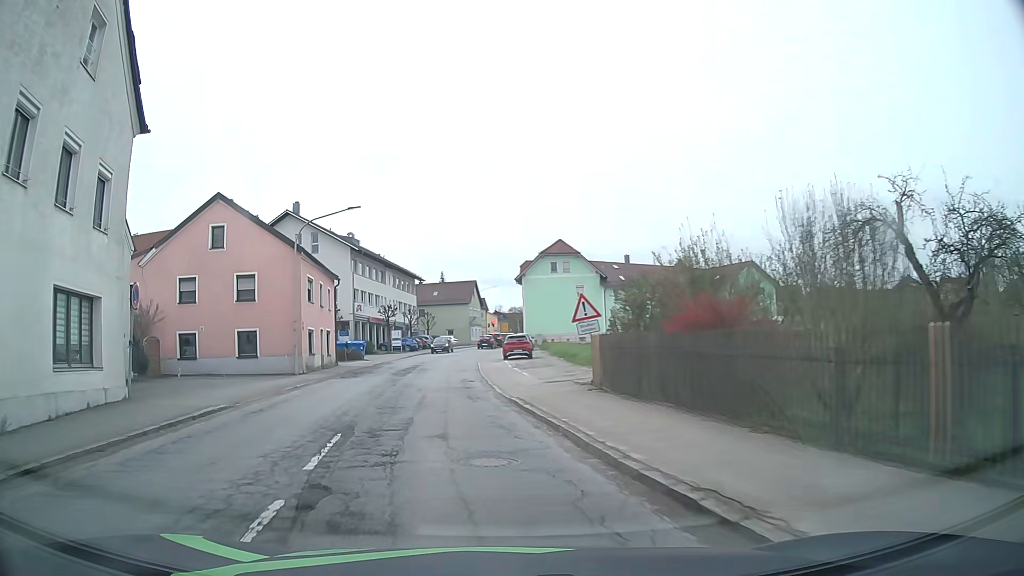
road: secondary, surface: asphalt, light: Day
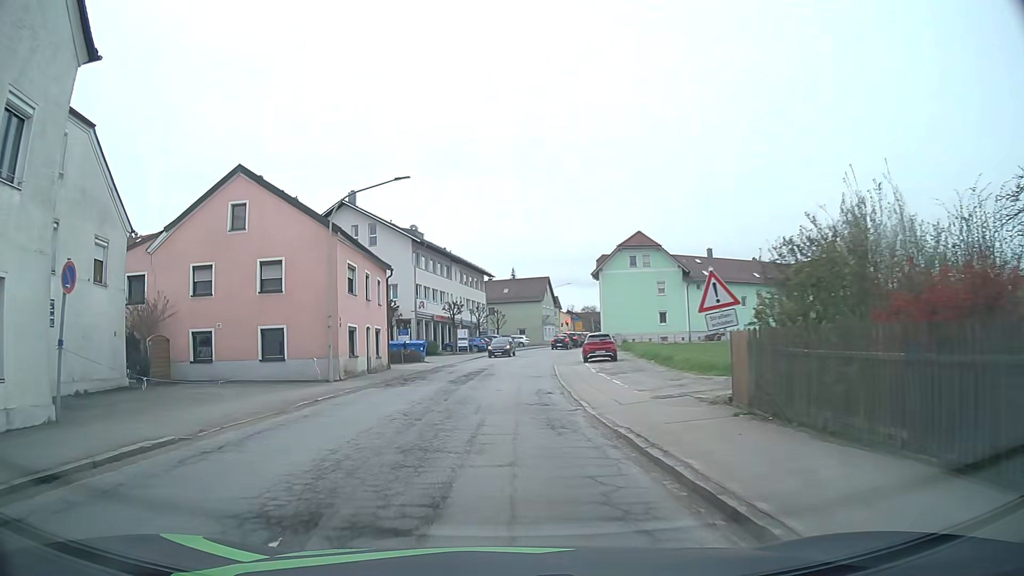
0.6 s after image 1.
(-0.4, +5.8) m; -7°
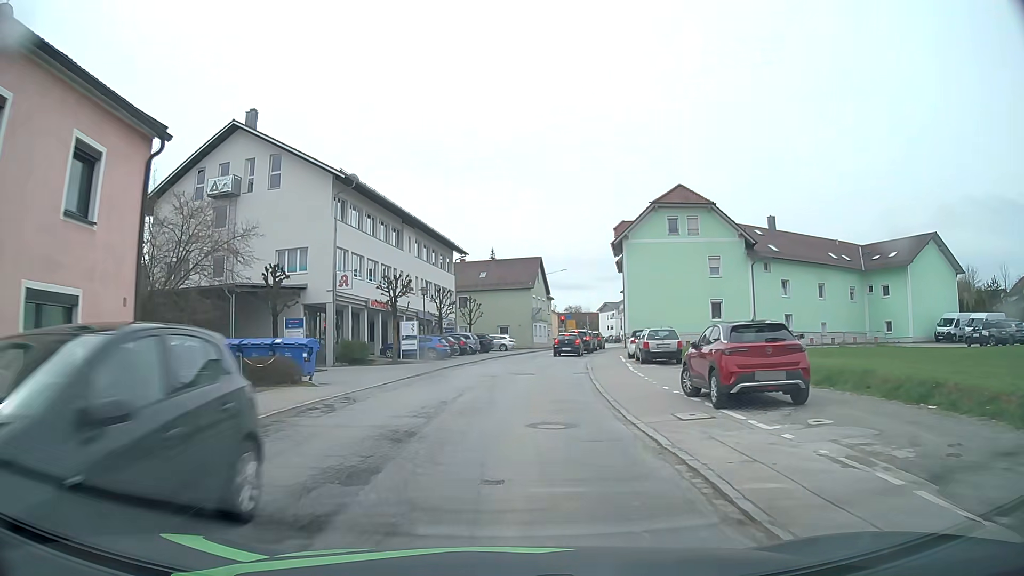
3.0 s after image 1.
(-0.2, +24.1) m; +1°
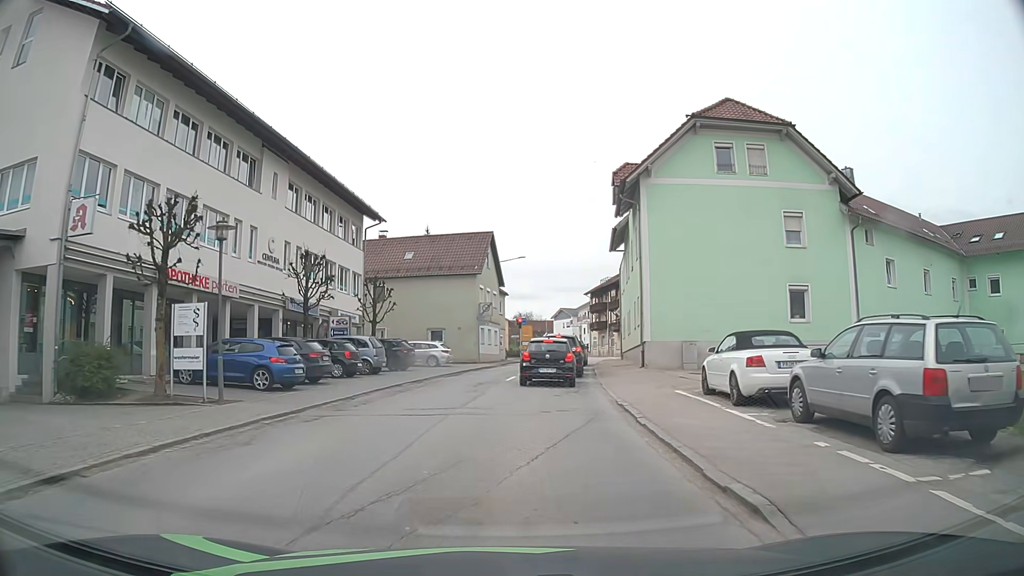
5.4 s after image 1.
(+0.7, +20.9) m; +4°
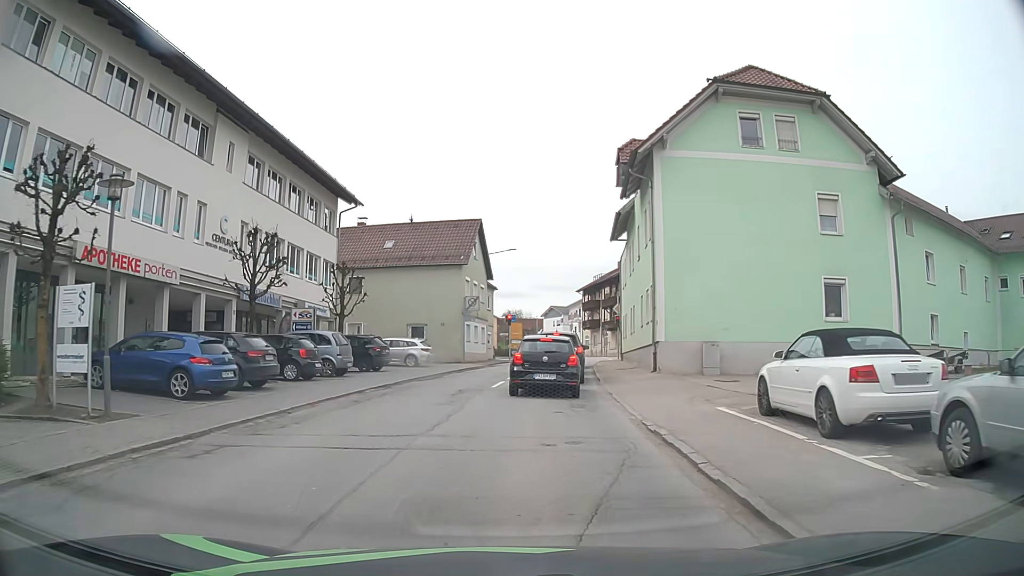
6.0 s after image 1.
(+0.1, +4.1) m; +3°
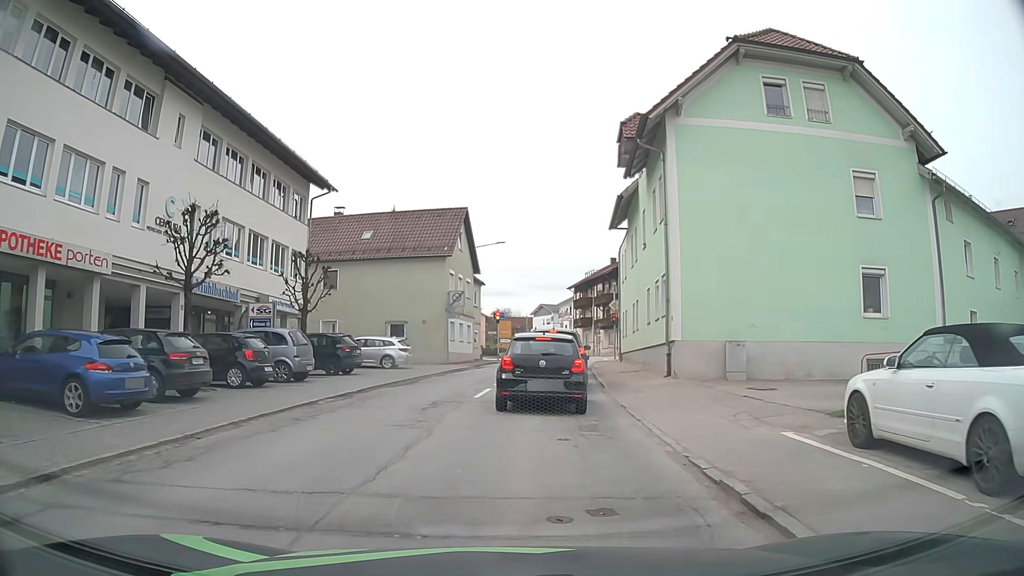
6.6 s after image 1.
(-0.1, +3.5) m; -1°
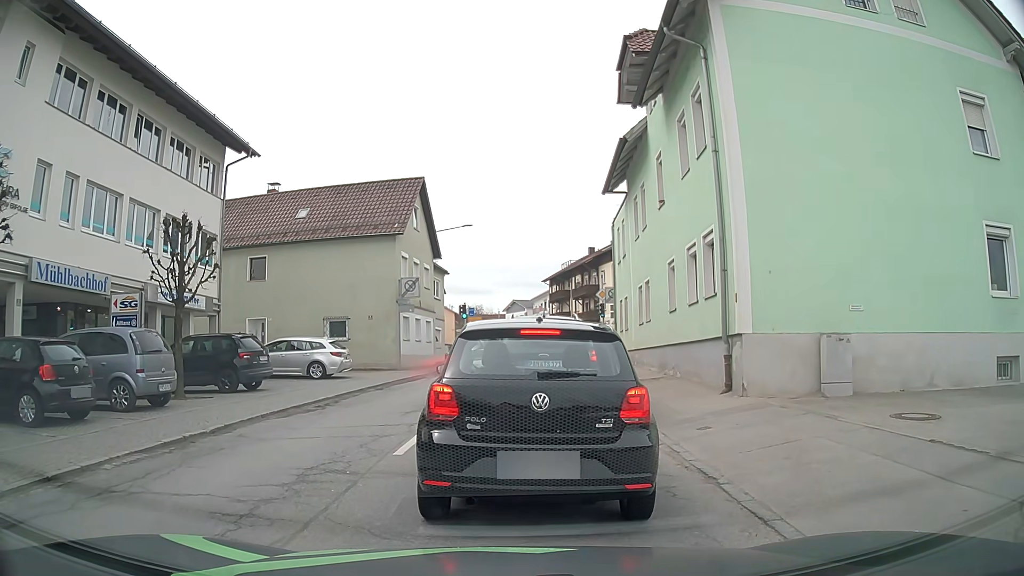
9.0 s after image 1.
(+0.2, +7.0) m; +4°
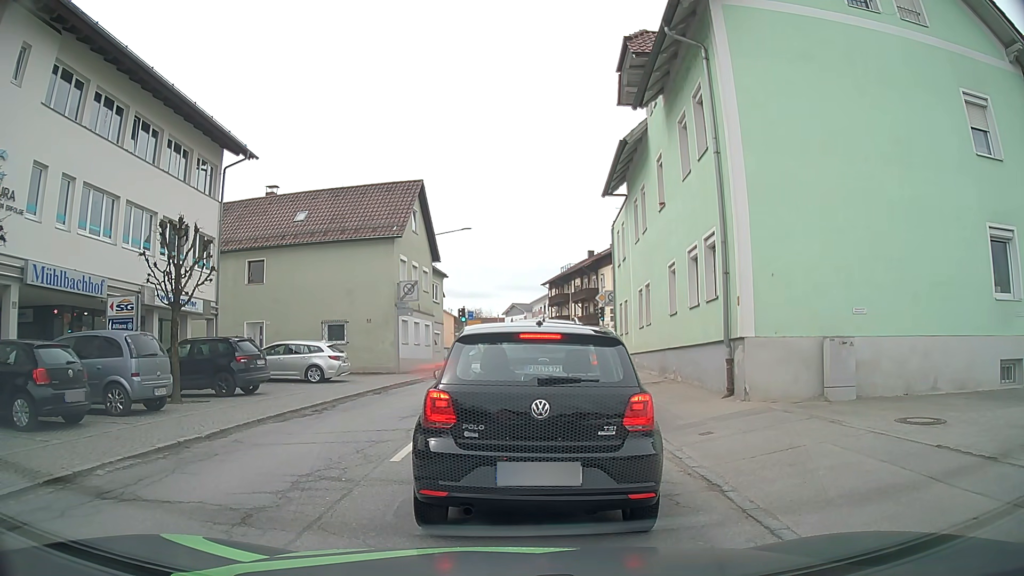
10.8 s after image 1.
(0.0, +0.2) m; 0°
(0, +10) (0, +20) (+1, +30) (+2, +40) (+2, +50) (-3, +58) (-12, +61) (-22, +60) (-32, +59) (-42, +57) m
